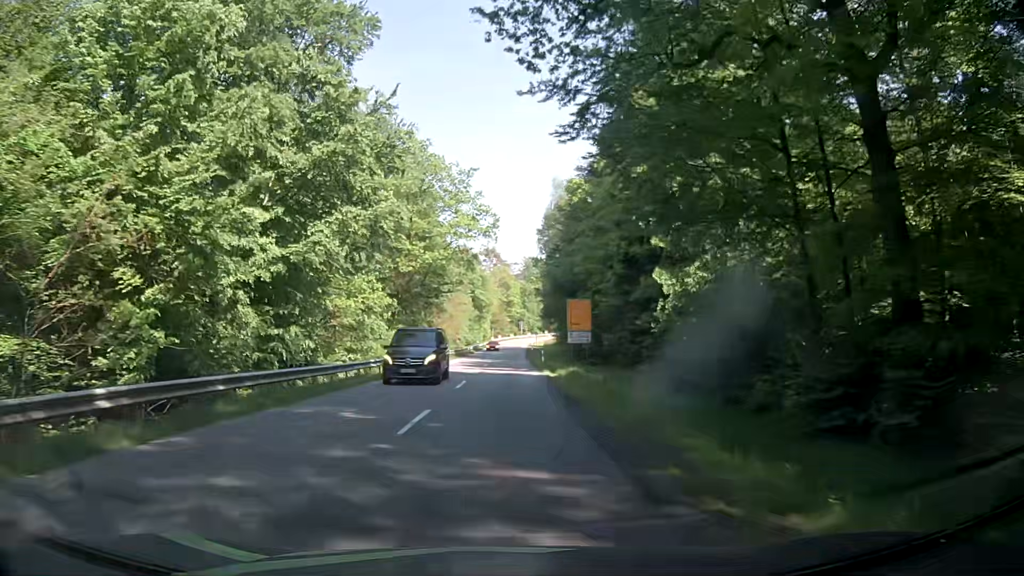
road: secondary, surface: asphalt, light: Day
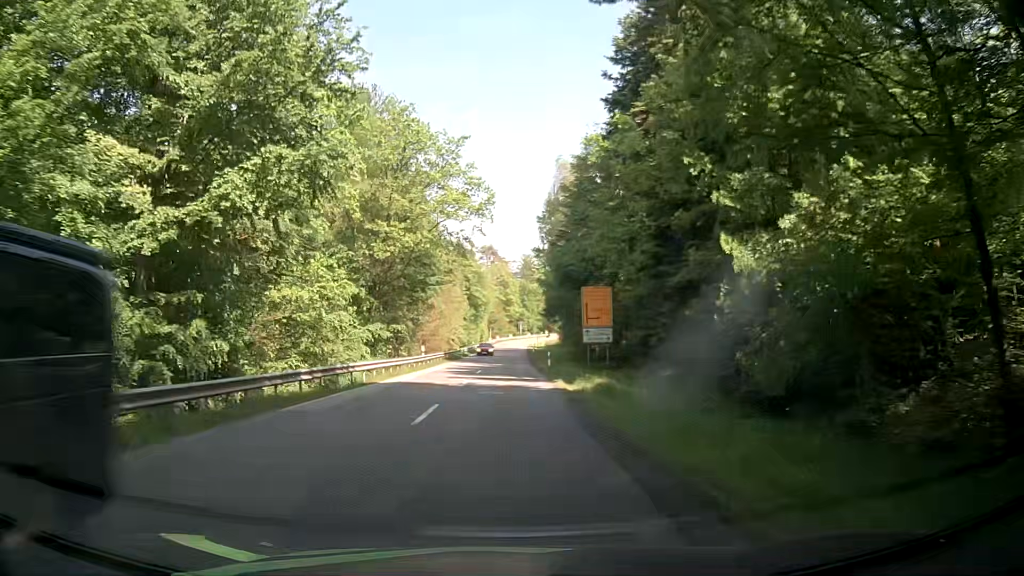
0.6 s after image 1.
(-0.1, +9.4) m; -1°
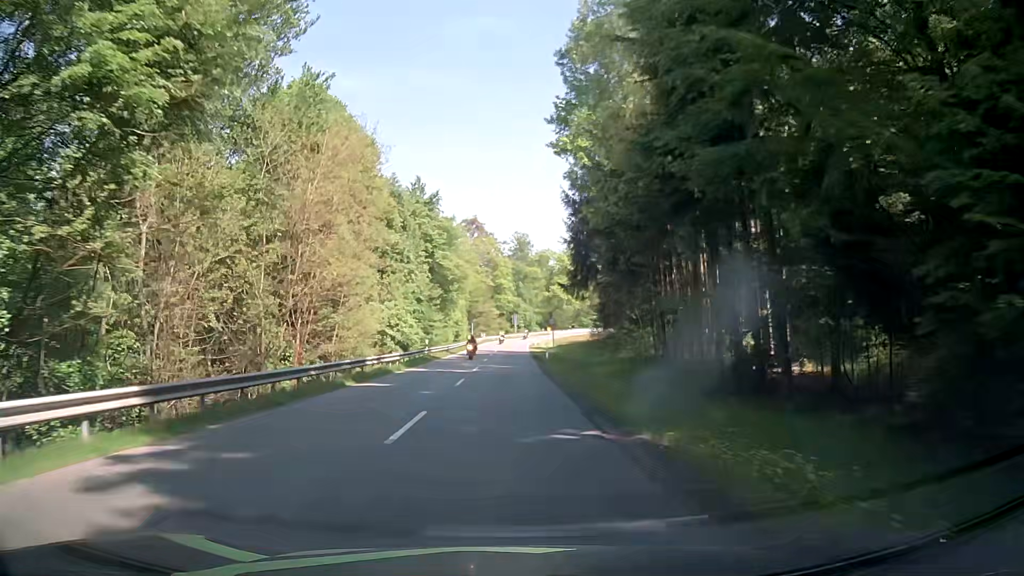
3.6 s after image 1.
(+0.3, +46.2) m; +1°
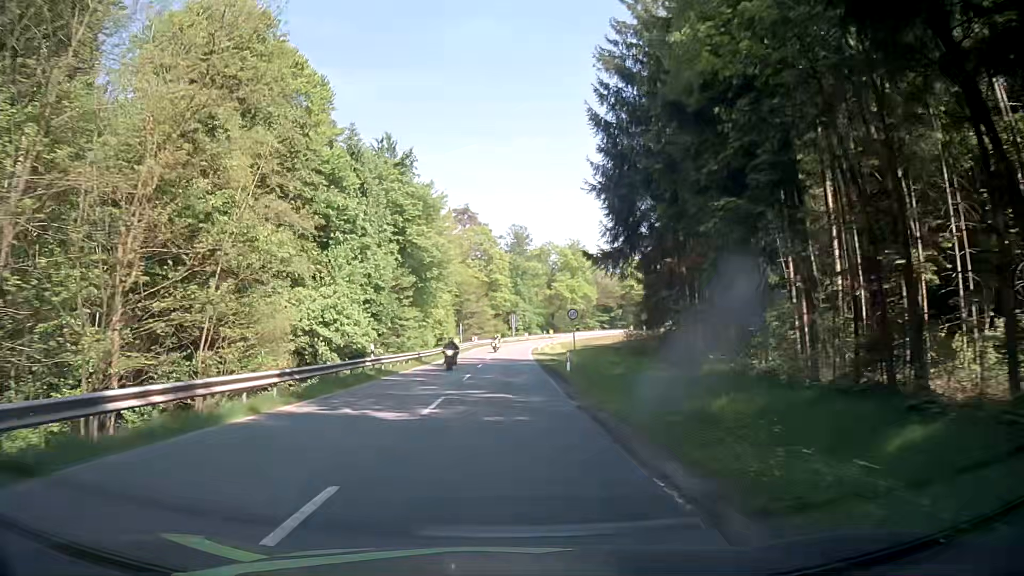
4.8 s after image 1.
(-0.1, +18.0) m; 0°
